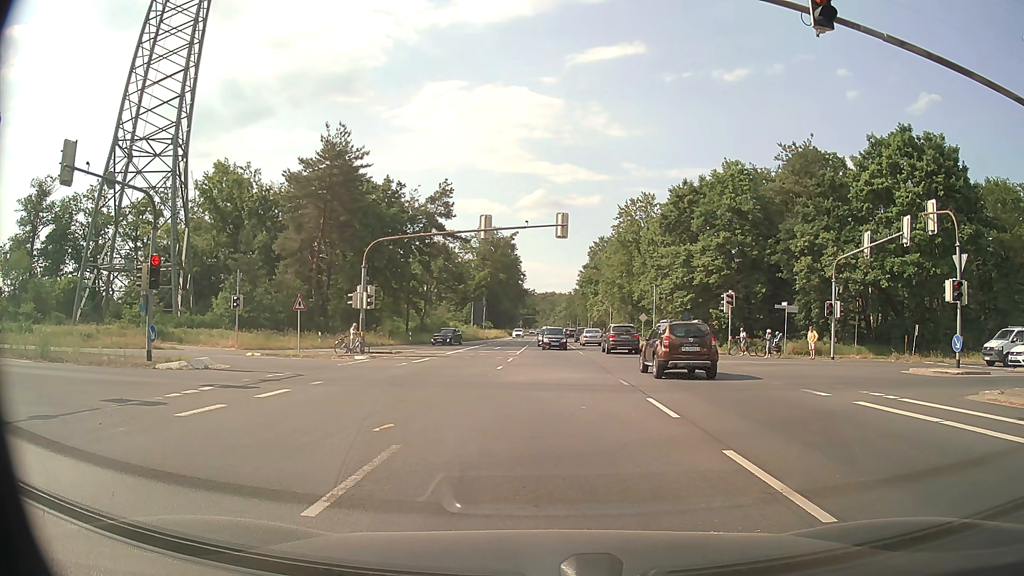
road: primary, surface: asphalt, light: Day
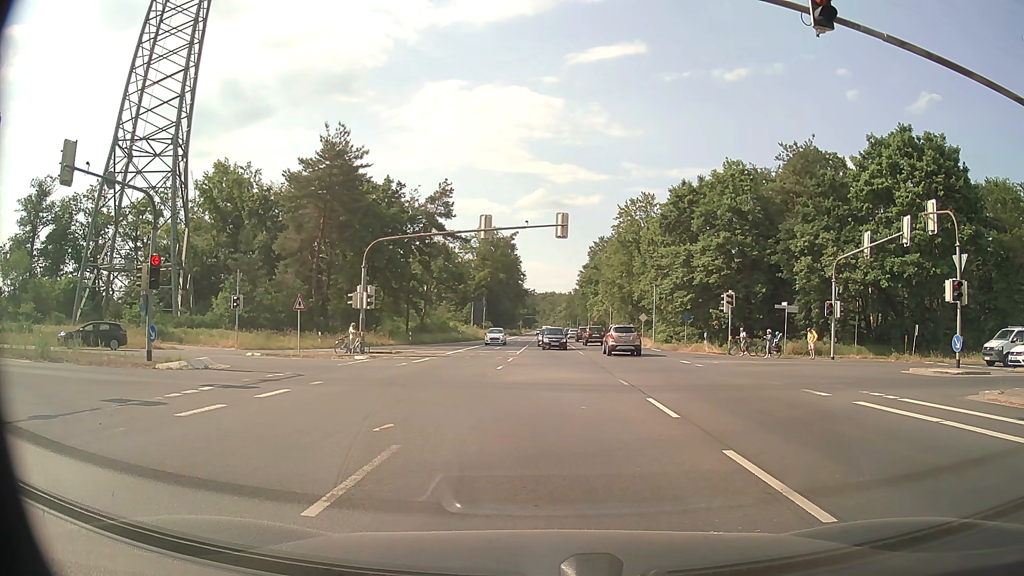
(0.0, 0.0) m; 0°
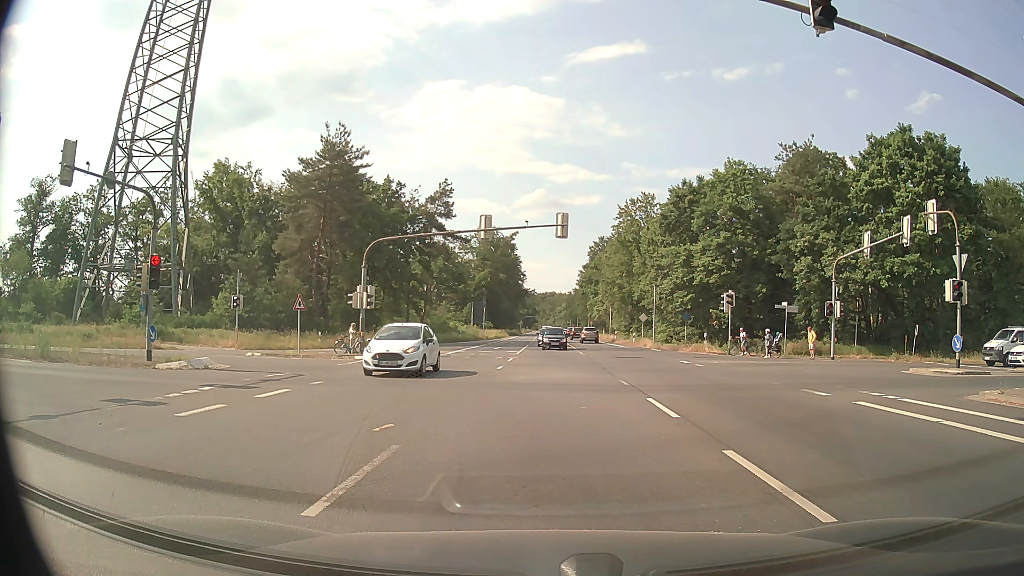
(0.0, 0.0) m; 0°
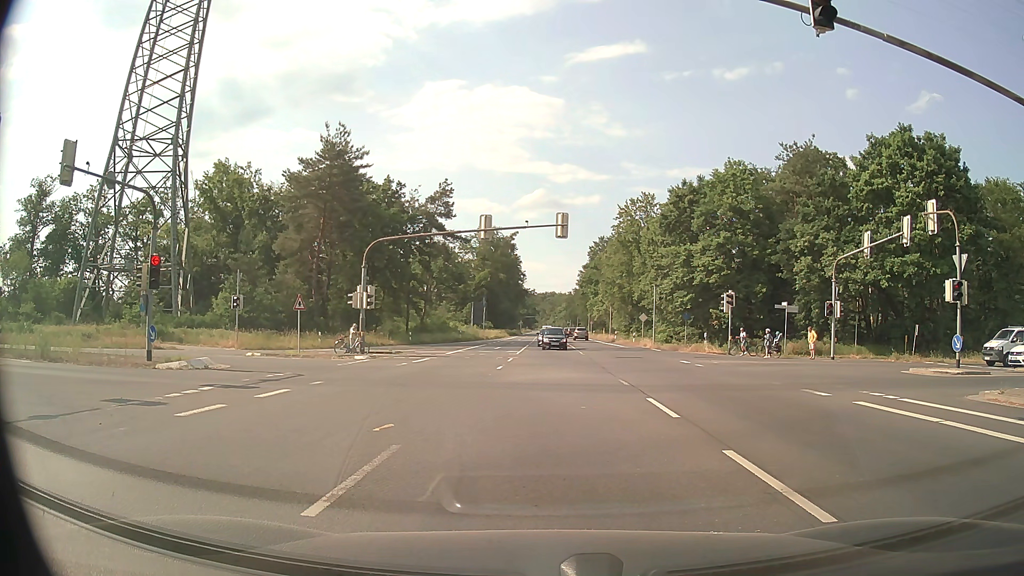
(0.0, 0.0) m; 0°
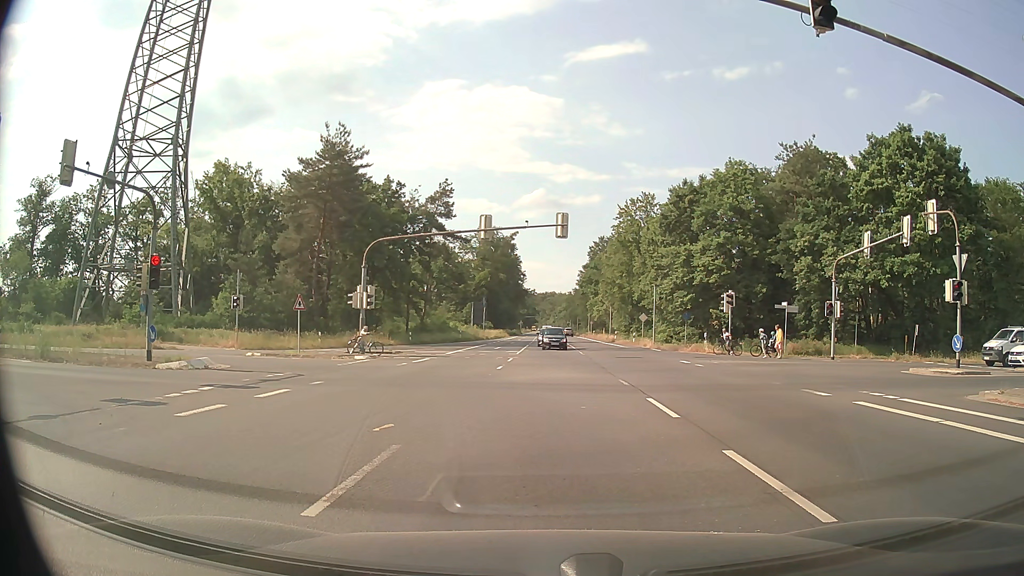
(0.0, 0.0) m; 0°
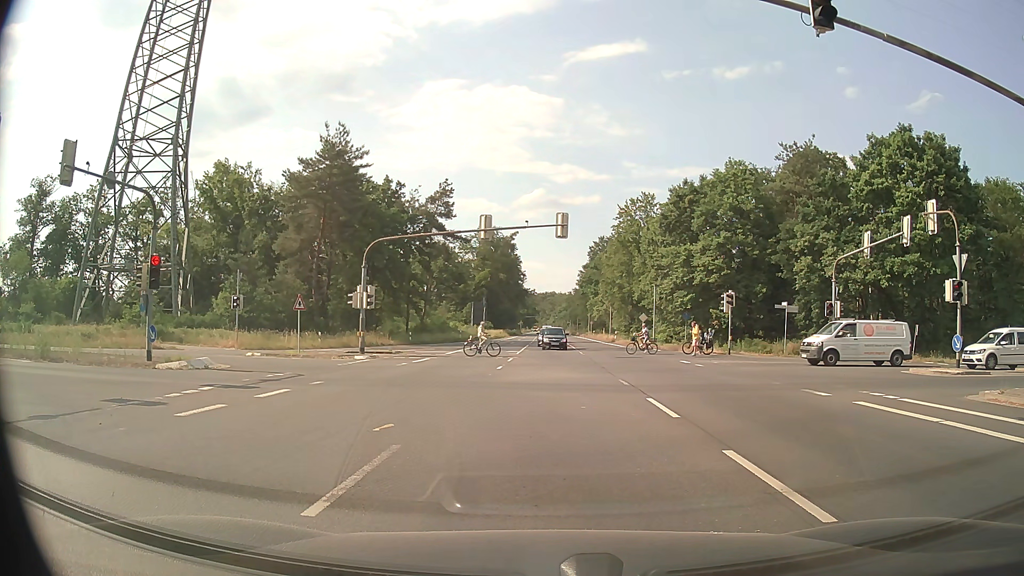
(0.0, 0.0) m; 0°
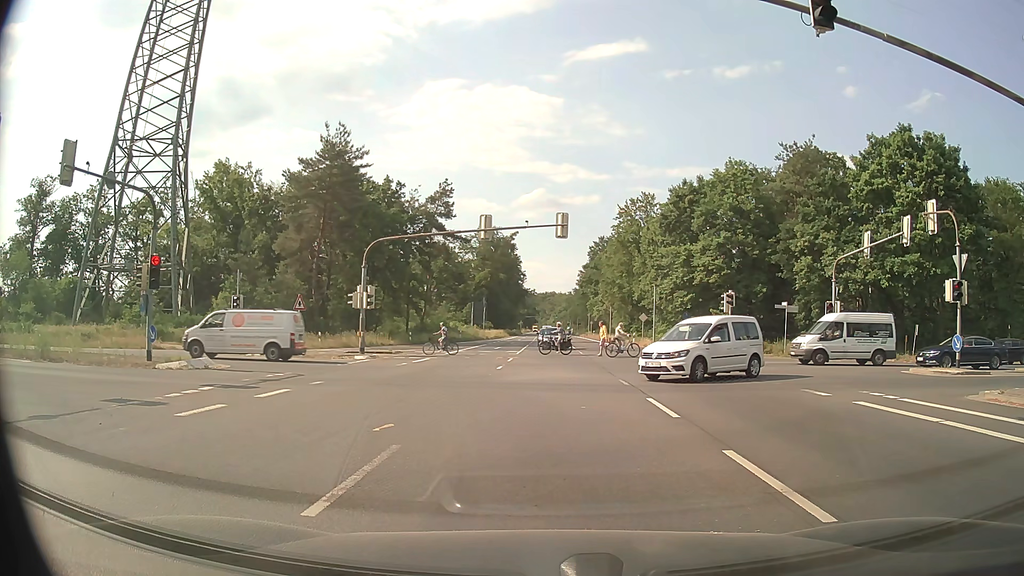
(0.0, 0.0) m; 0°
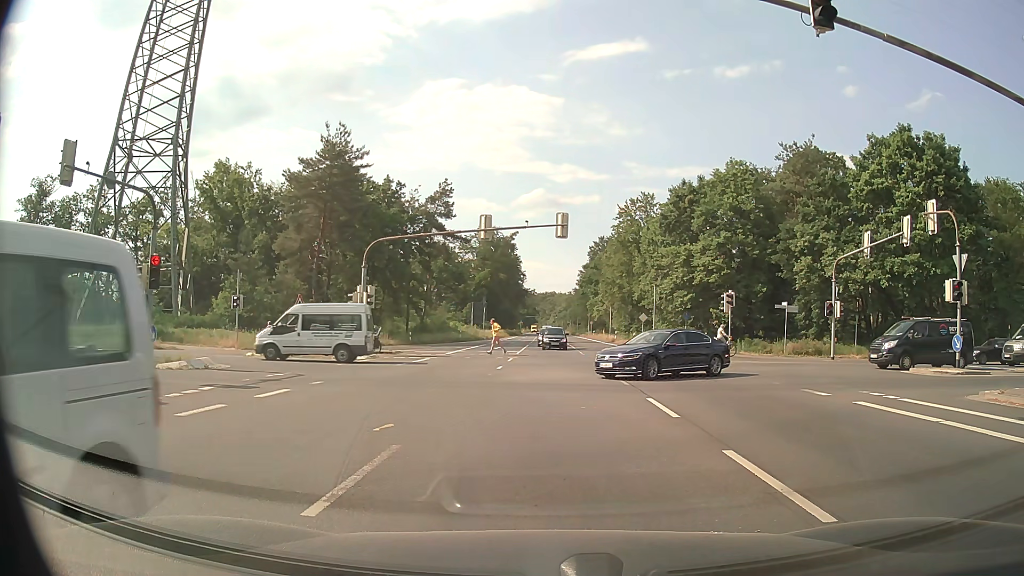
(0.0, 0.0) m; 0°
